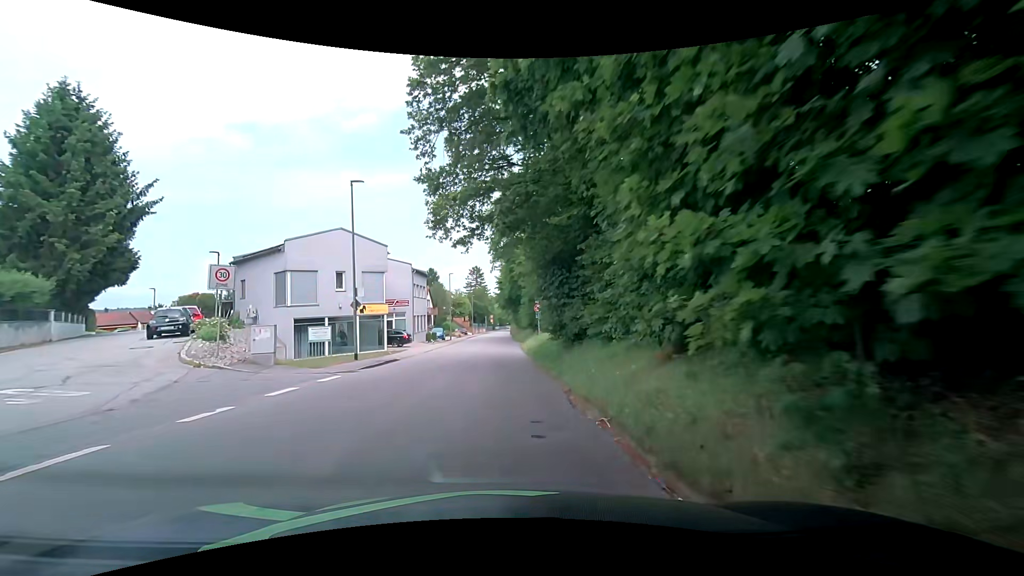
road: tertiary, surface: asphalt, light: Day
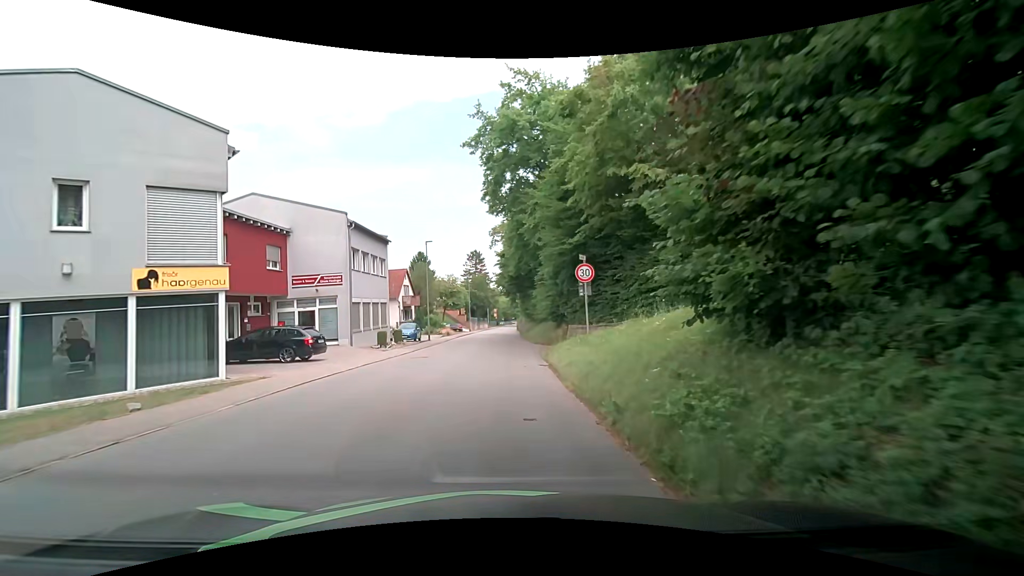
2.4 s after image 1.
(-0.4, +20.8) m; 0°
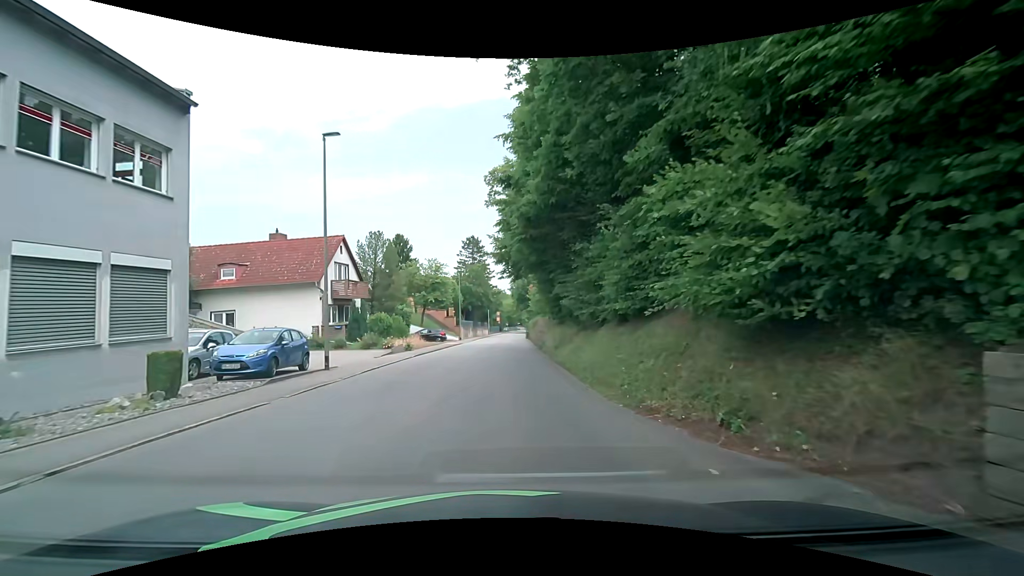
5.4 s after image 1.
(-0.9, +24.4) m; -3°
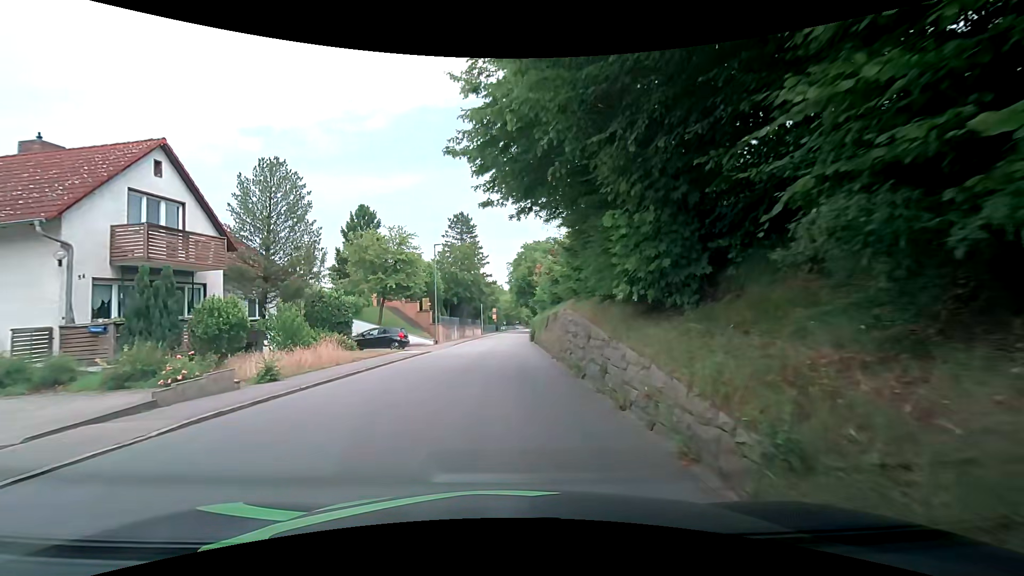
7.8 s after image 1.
(+0.3, +17.8) m; 0°
(0, +10) (0, +20) (0, +30) (+1, +40) (+1, +50) (+2, +60) (+2, +70) (+3, +80) (+4, +90) (+5, +100) m
